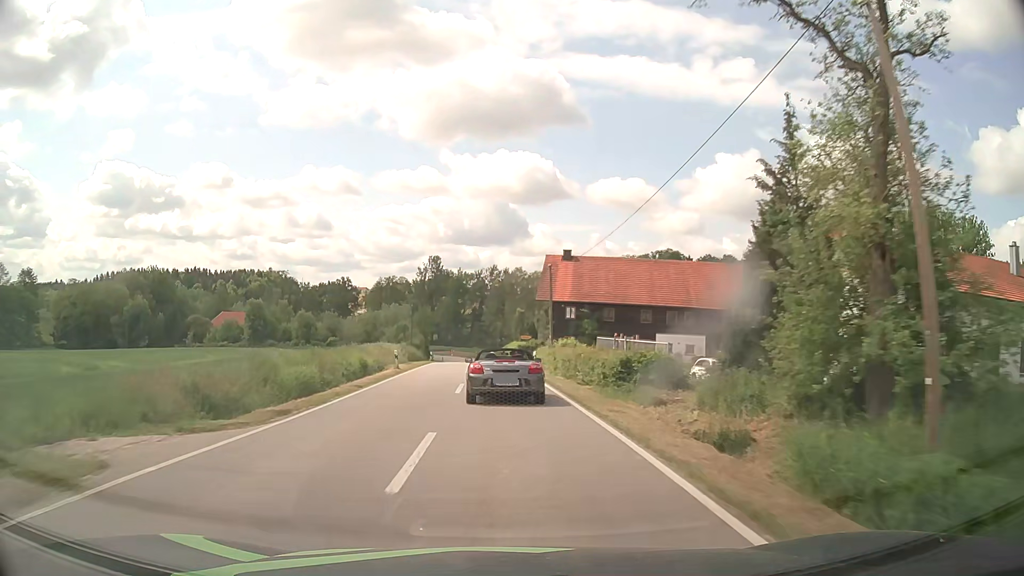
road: tertiary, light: Day
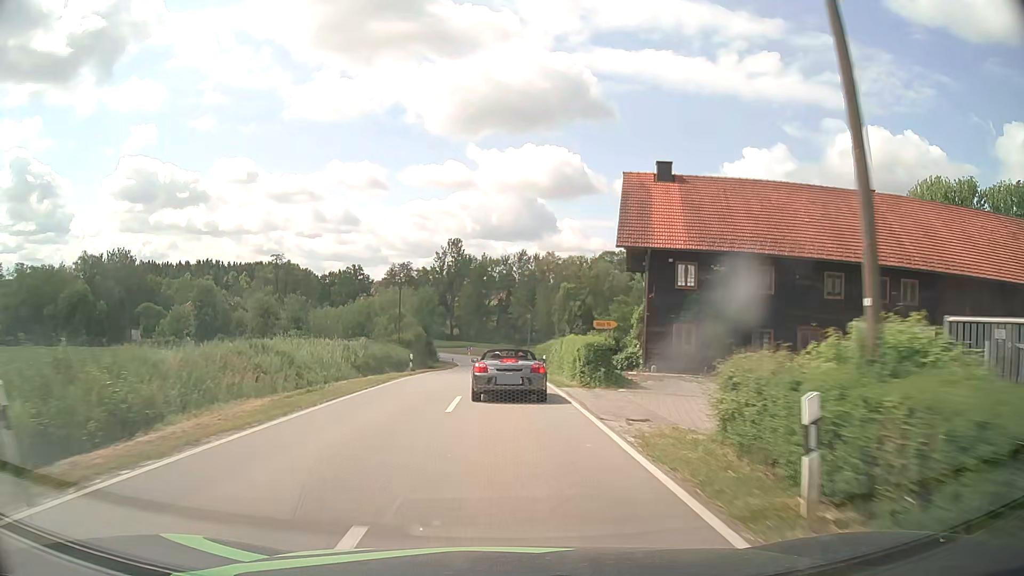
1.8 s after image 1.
(-0.6, +29.0) m; -2°
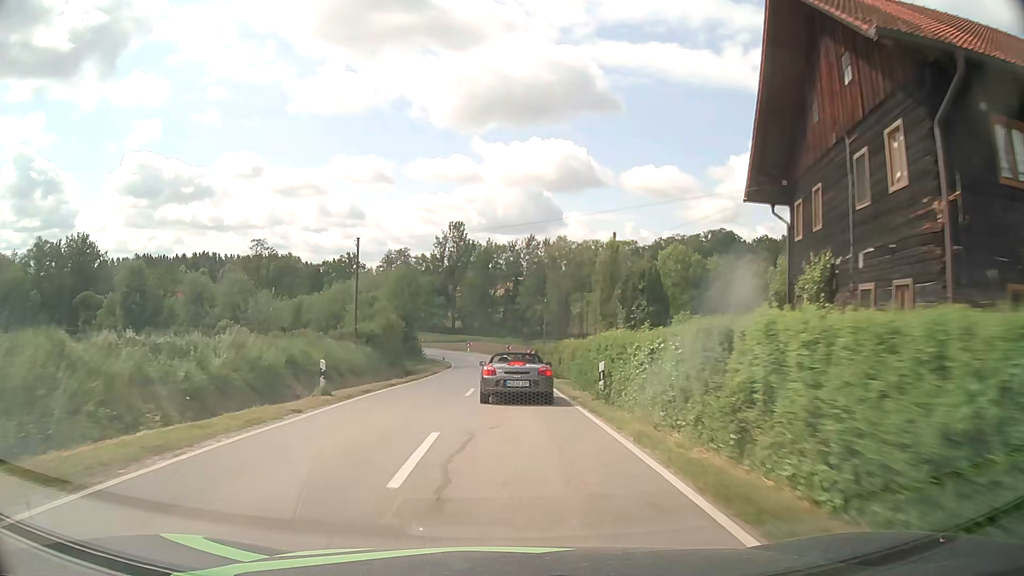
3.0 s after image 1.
(-0.1, +18.7) m; -1°
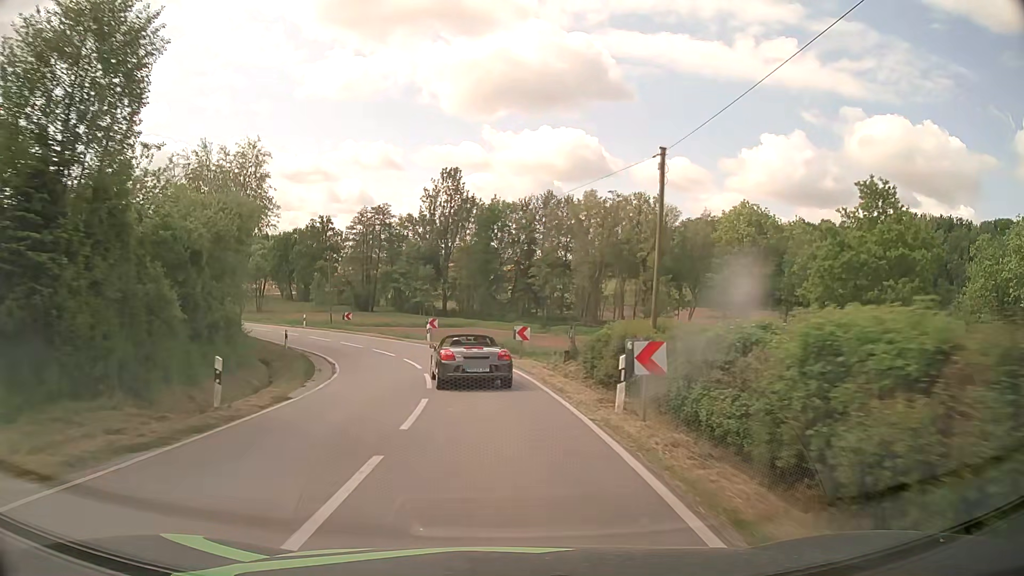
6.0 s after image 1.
(+0.1, +44.8) m; -1°
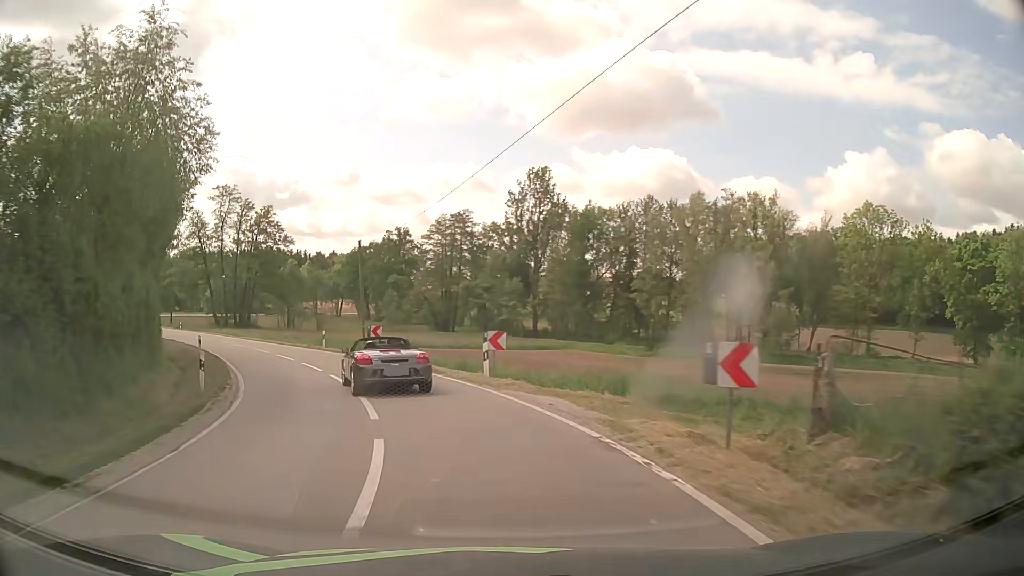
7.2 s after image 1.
(-0.7, +16.6) m; -8°
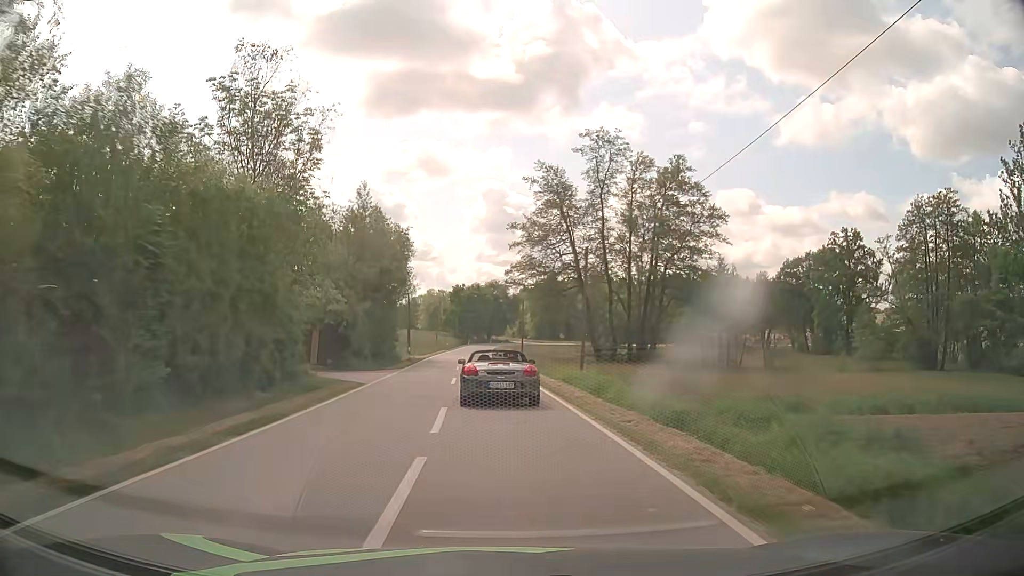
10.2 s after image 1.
(-14.9, +39.6) m; -35°
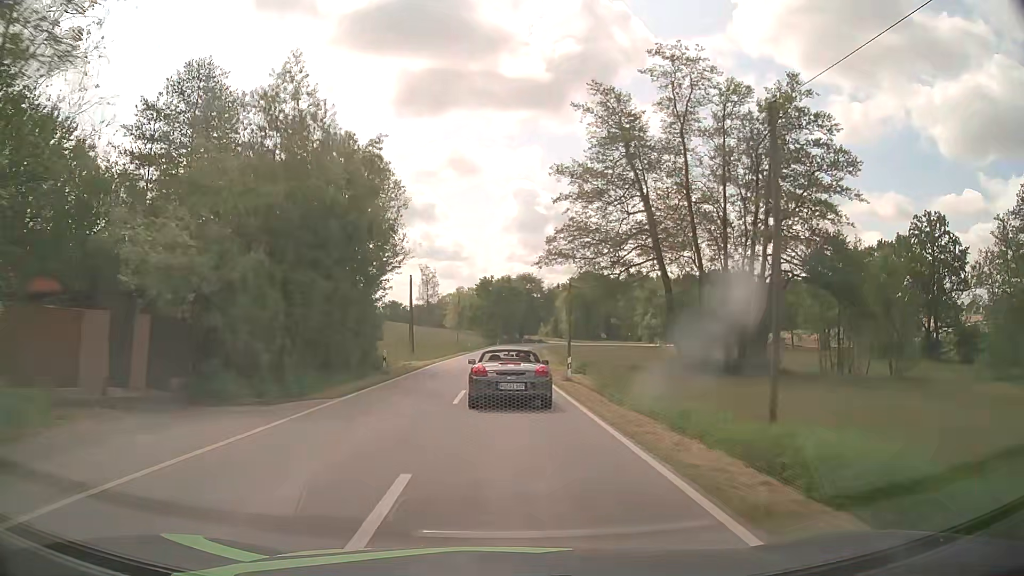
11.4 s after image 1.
(-0.6, +19.3) m; -3°
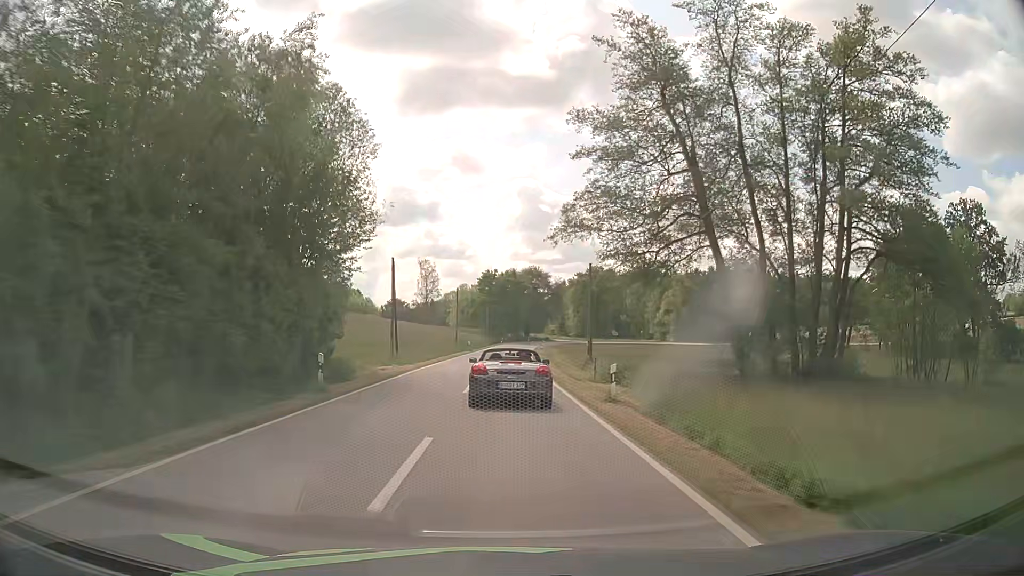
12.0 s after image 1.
(0.0, +9.5) m; 0°
